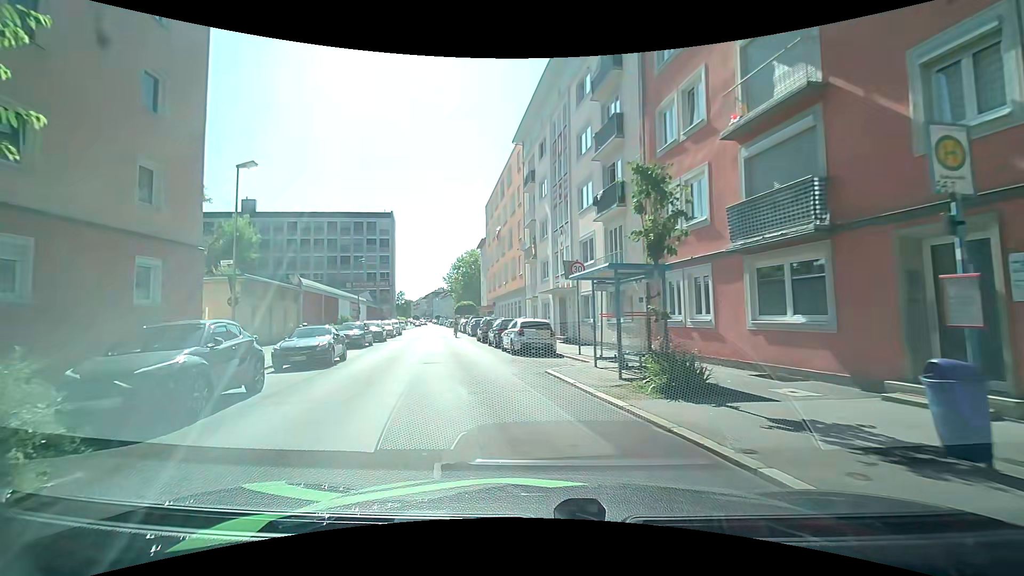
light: Day
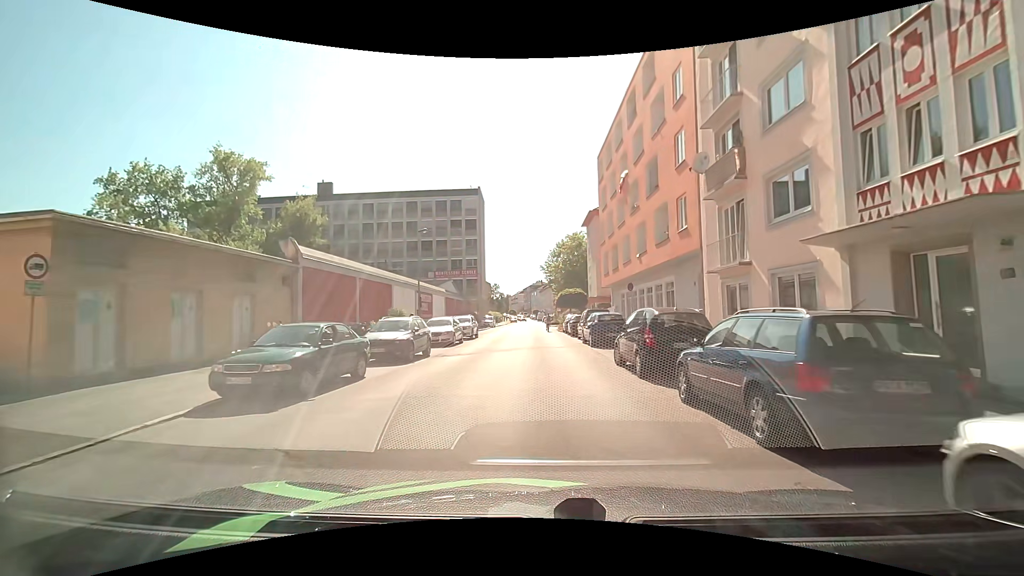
(-3.2, +18.8) m; -10°
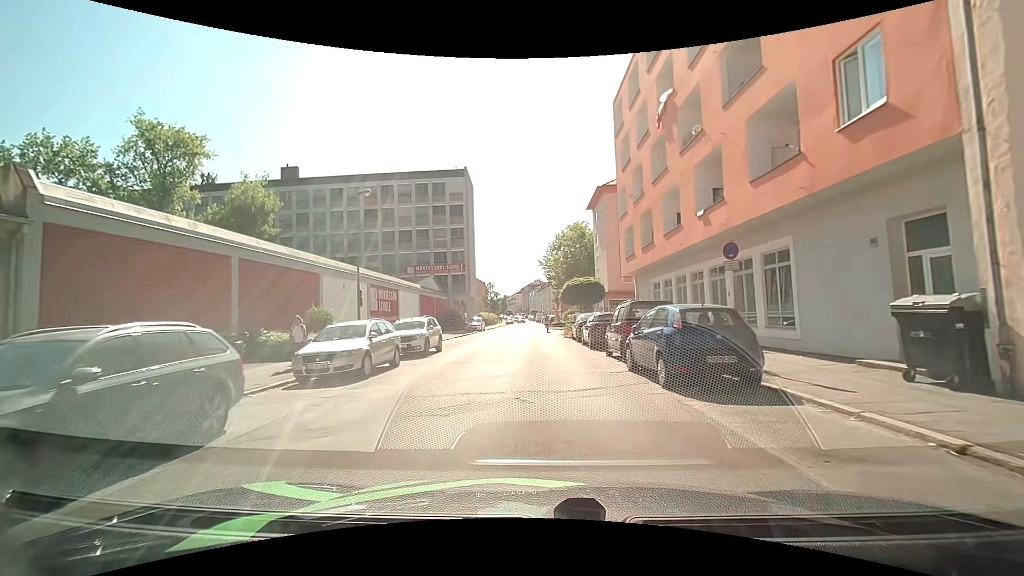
(+0.1, +12.7) m; +1°
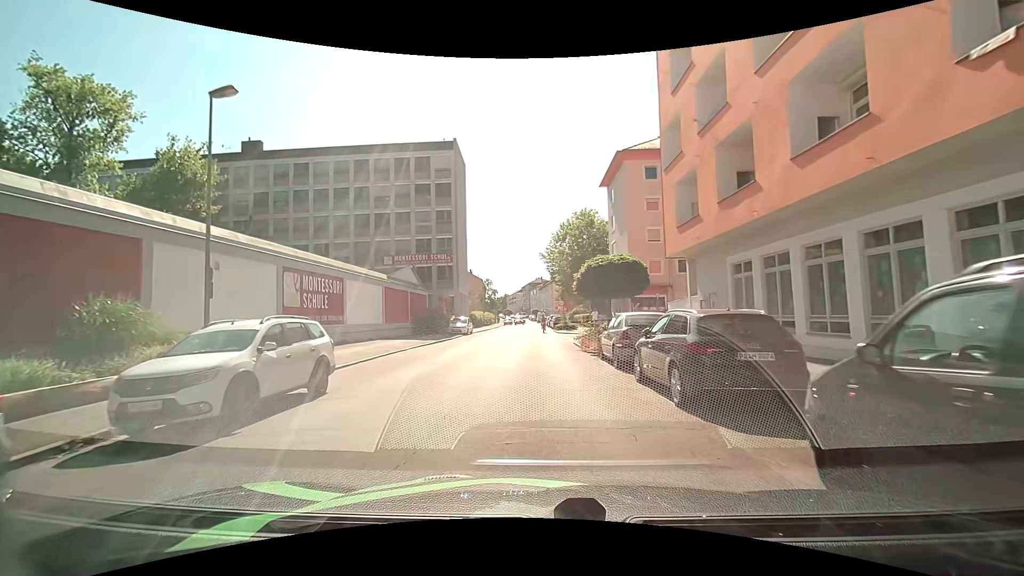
(-0.3, +12.2) m; -3°
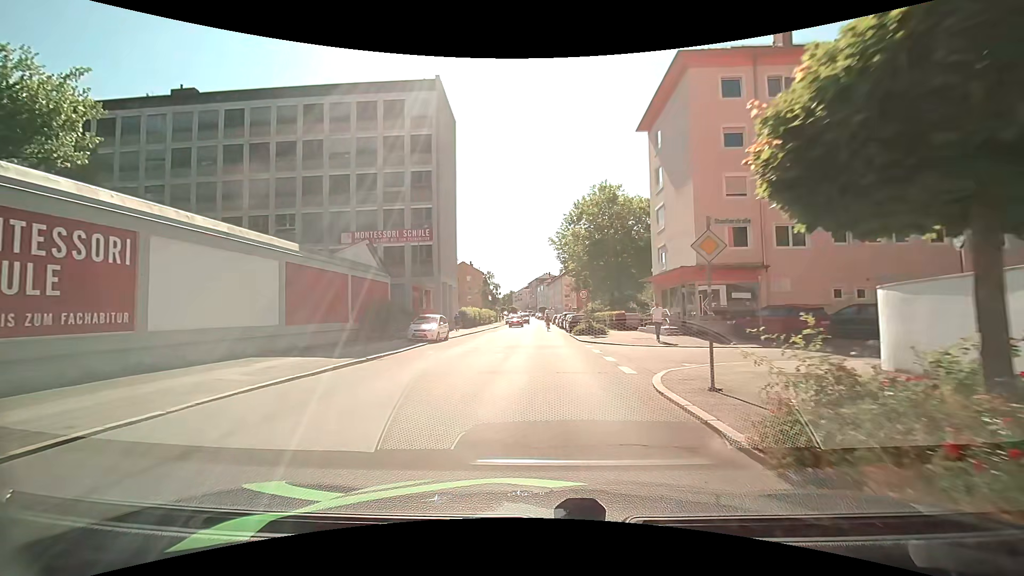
(+0.1, +16.3) m; +1°
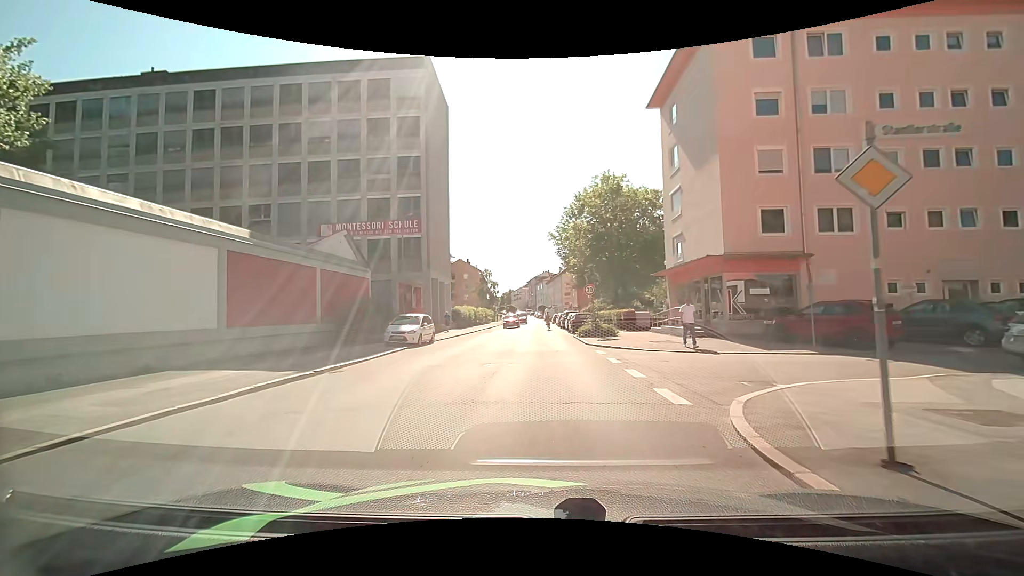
(0.0, +4.2) m; -1°
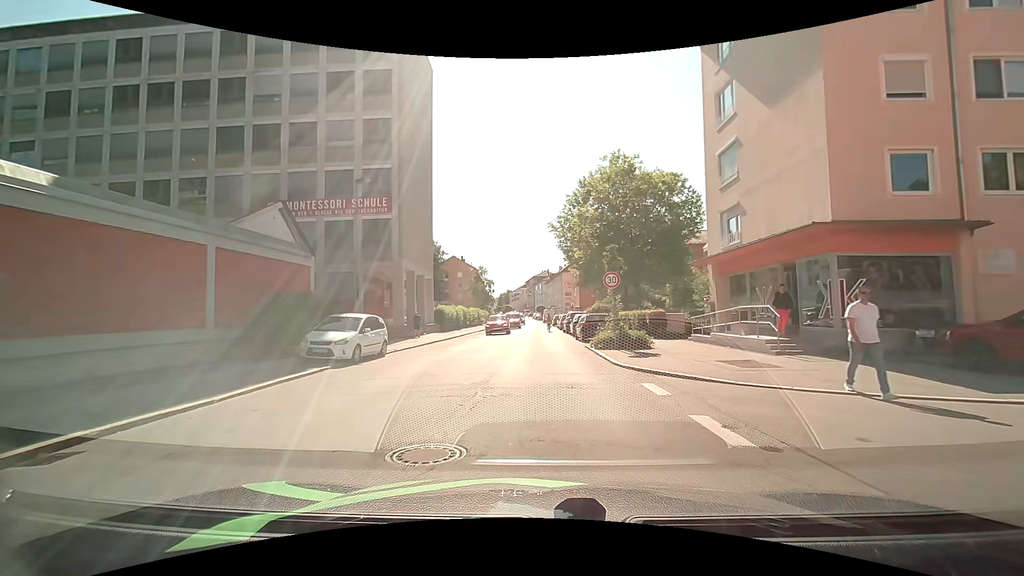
(0.0, +8.5) m; 0°
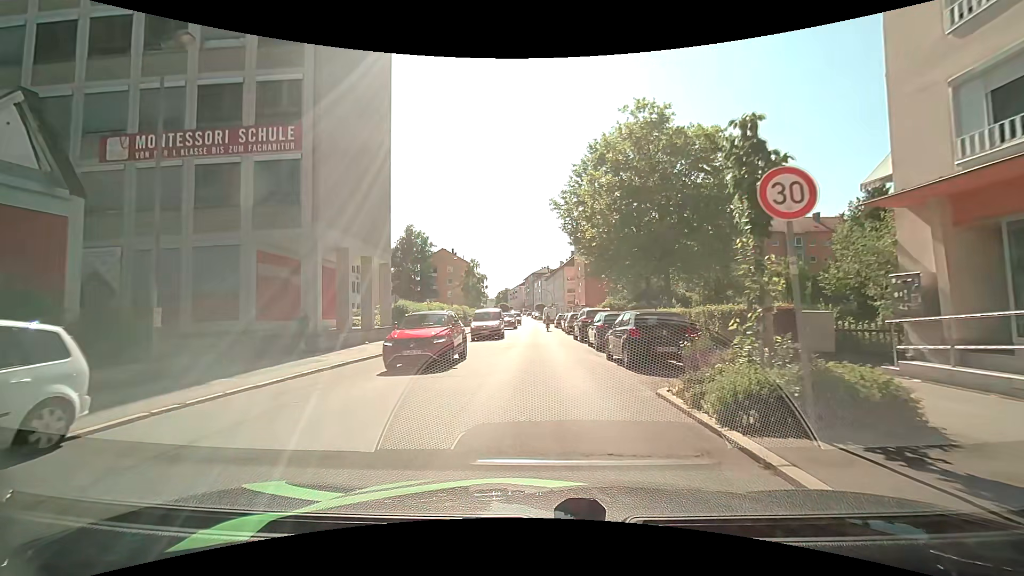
(0.0, +13.0) m; +1°
(0, +10) (0, +20) (0, +30) (0, +40) (-1, +50) (-1, +60) (-1, +70) (-2, +80) (-2, +90) (-3, +100) m
